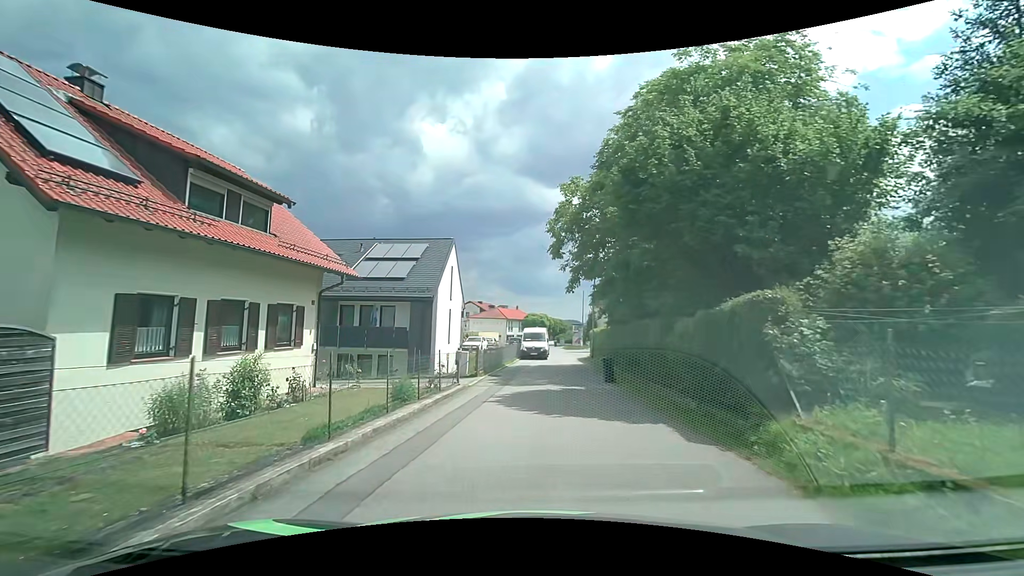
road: residential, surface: asphalt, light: Day
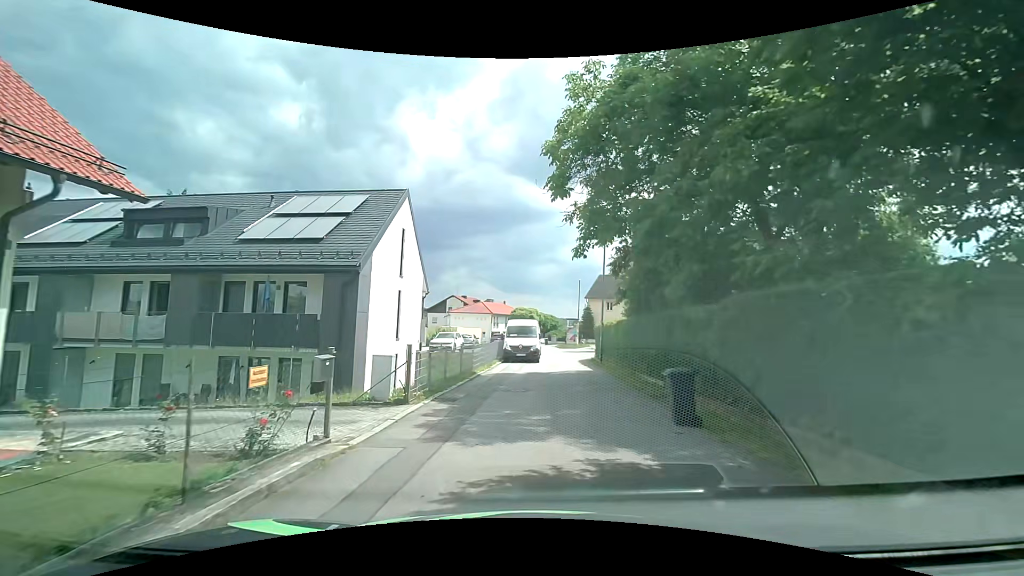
(+0.1, +10.2) m; +1°
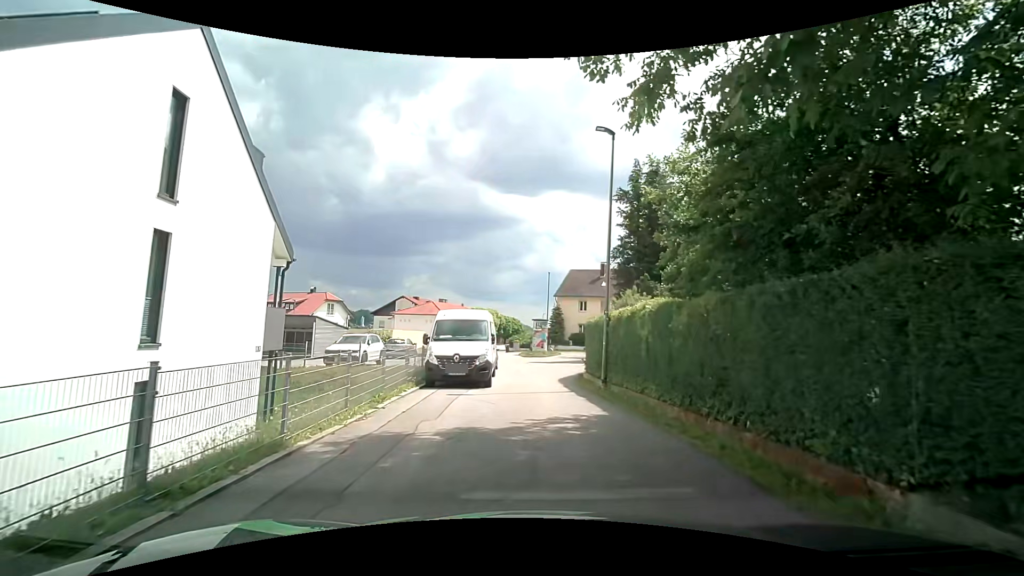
(+0.3, +12.5) m; +5°
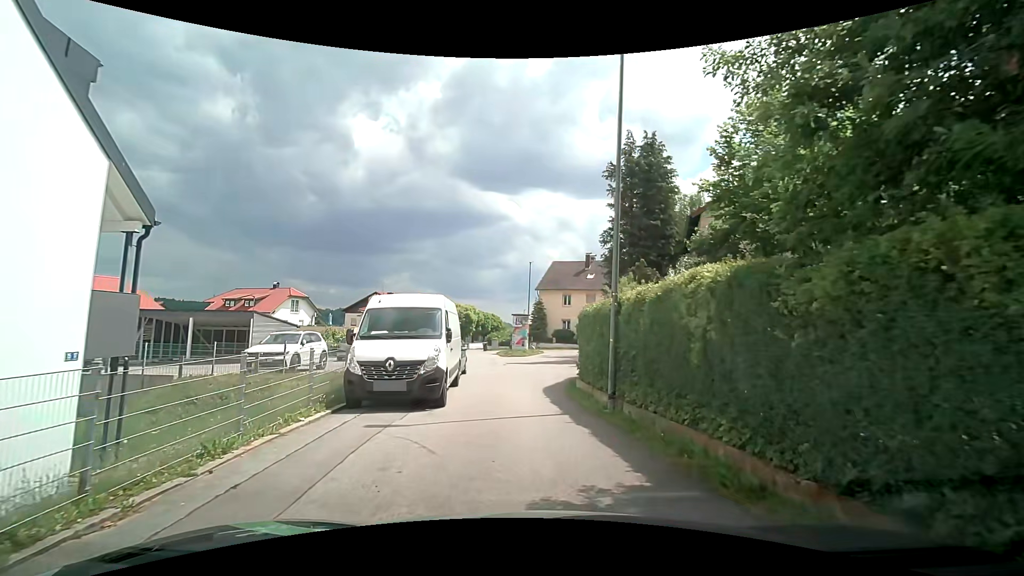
(0.0, +4.9) m; +4°
